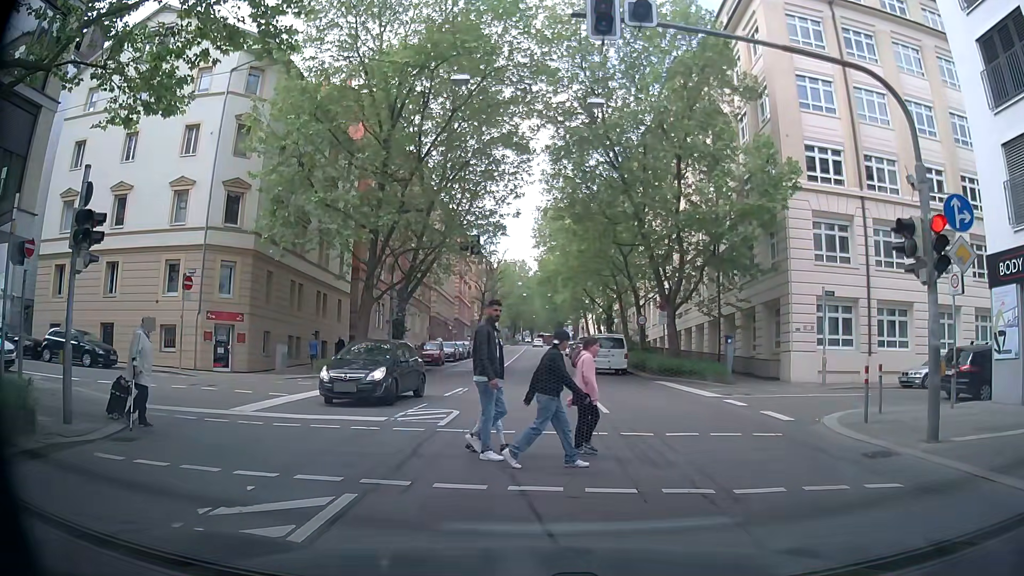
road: secondary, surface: asphalt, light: Day
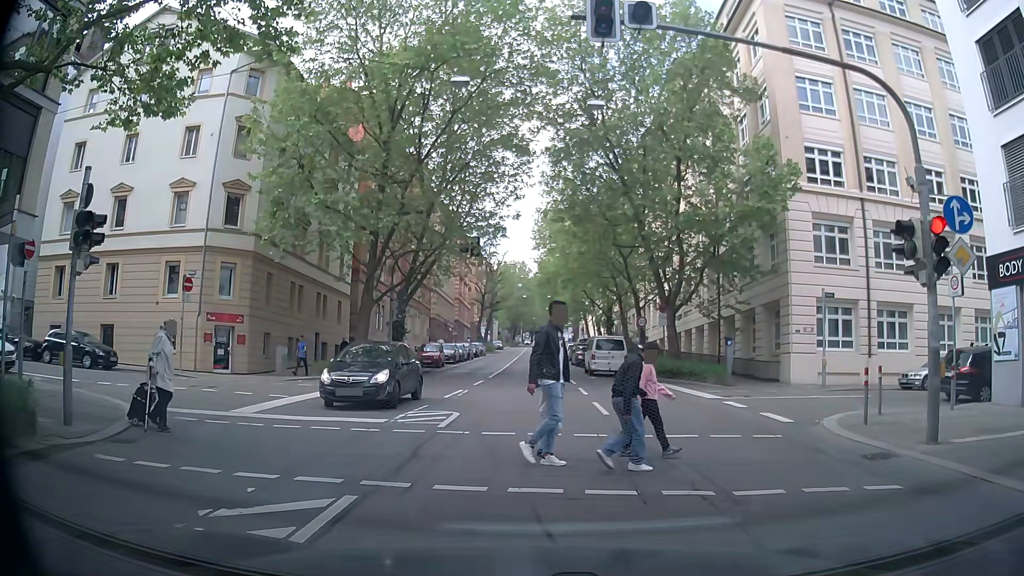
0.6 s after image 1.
(0.0, 0.0) m; 0°
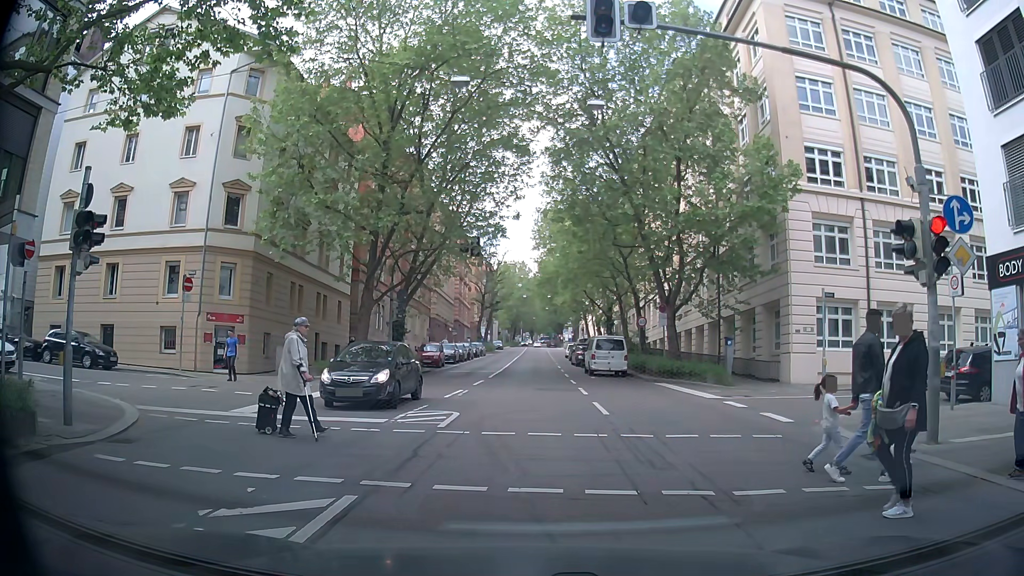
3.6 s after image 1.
(0.0, 0.0) m; 0°
